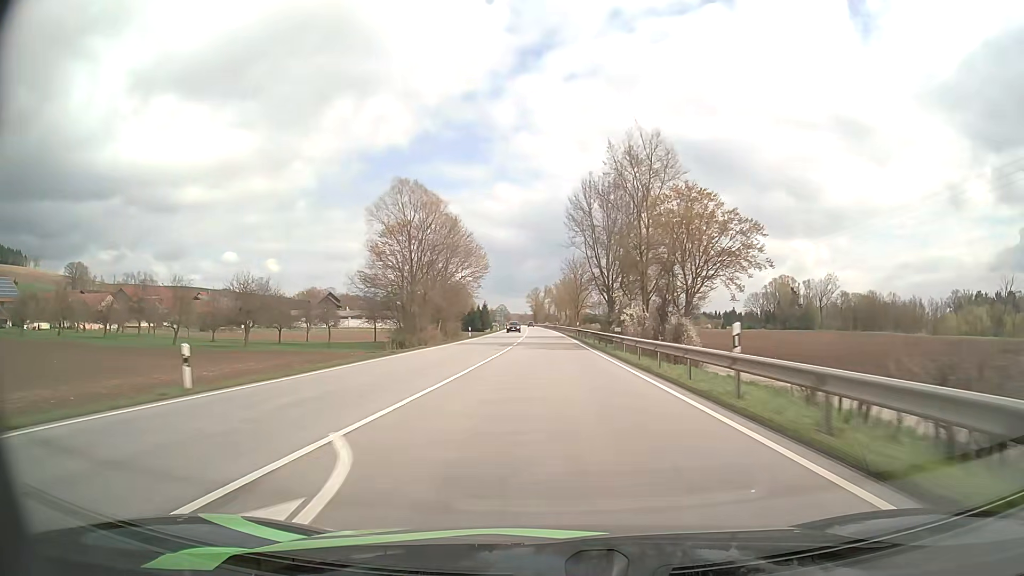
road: primary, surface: asphalt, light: Day
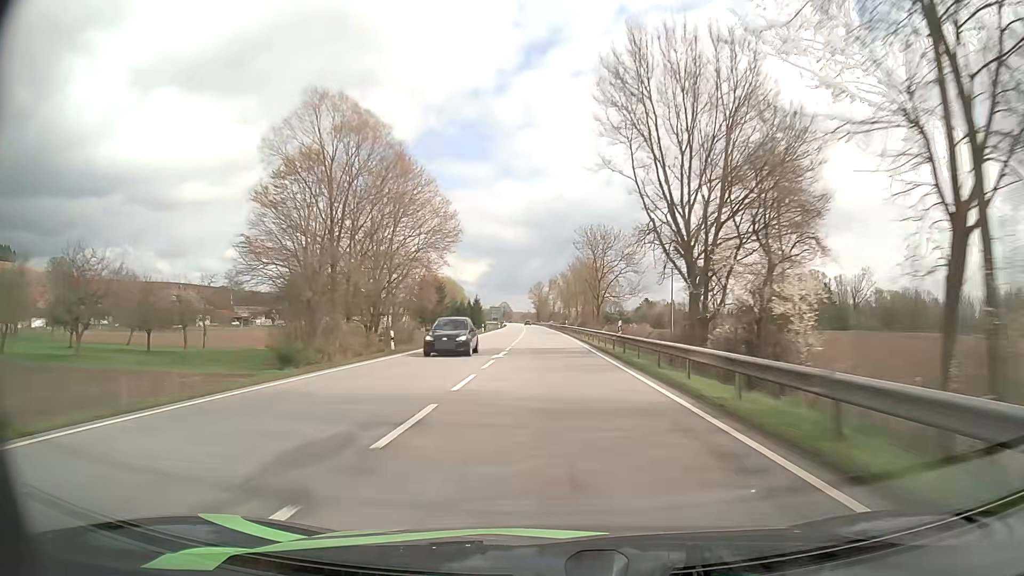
(-0.1, +32.9) m; 0°
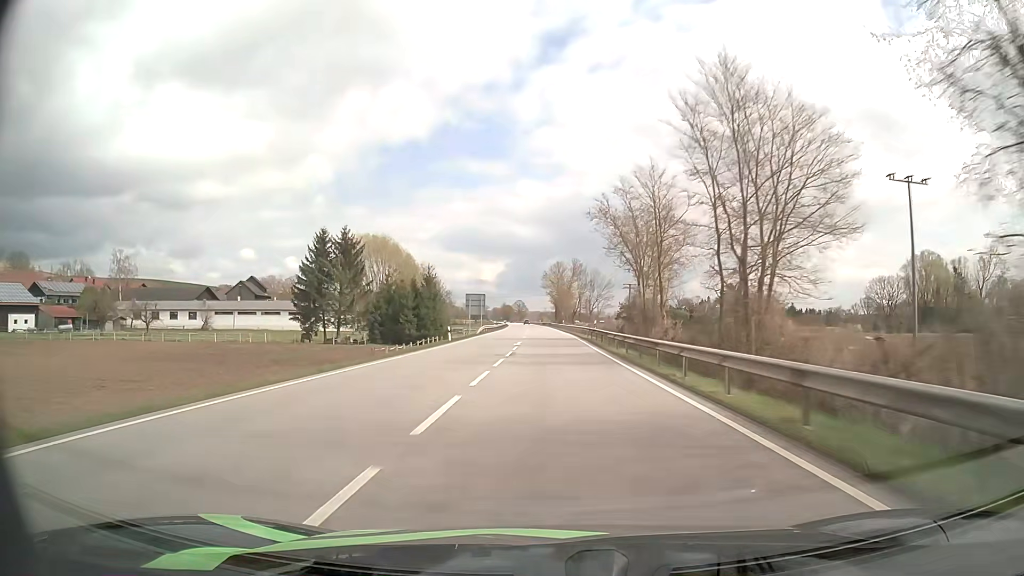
(-1.1, +83.0) m; -1°
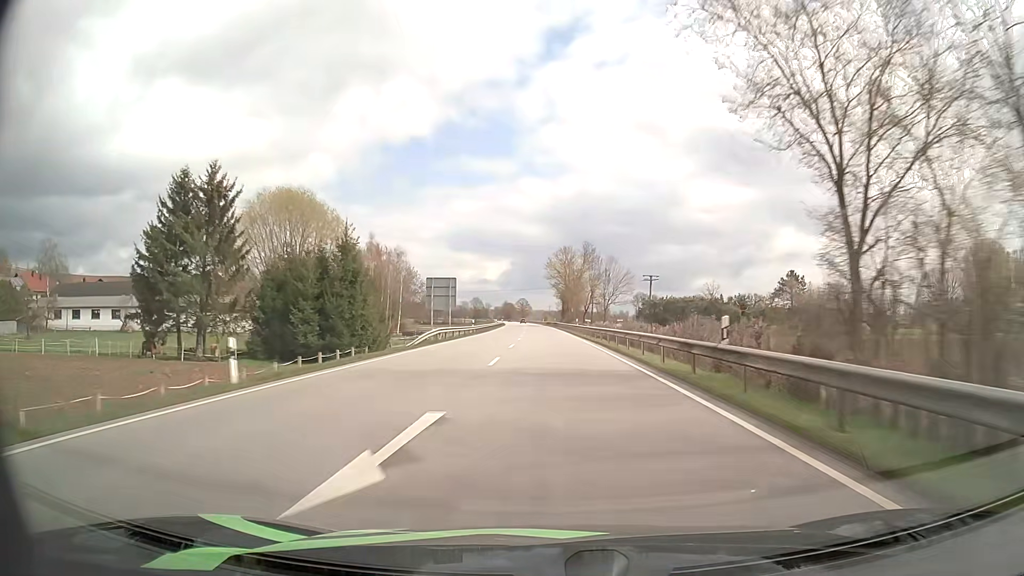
(-0.1, +33.2) m; 0°
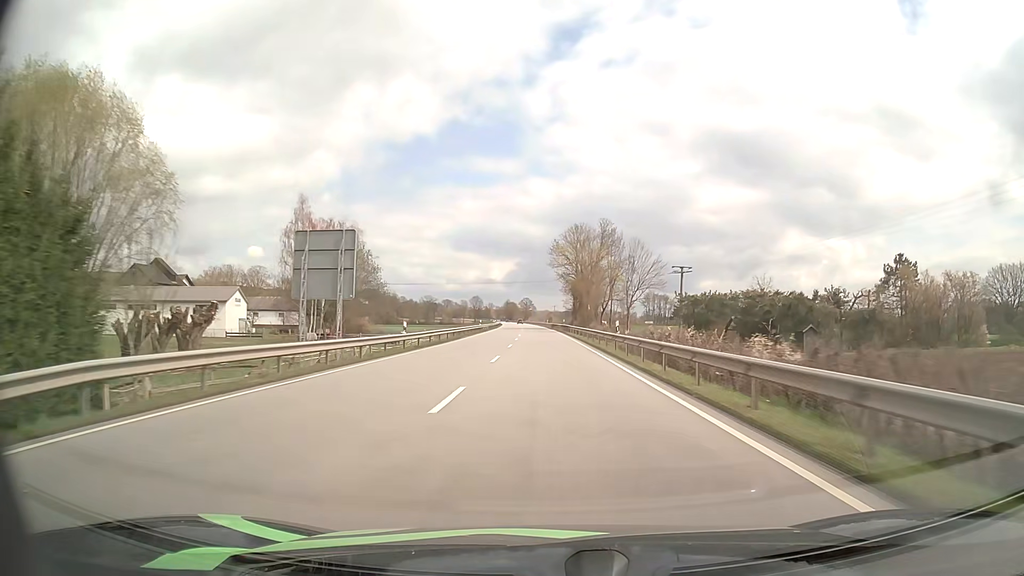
(-0.2, +33.1) m; 0°
(0, +10) (0, +20) (0, +30) (0, +40) (0, +50) (-1, +60) (-1, +70) (-1, +80) (-2, +90) (-2, +100) m
